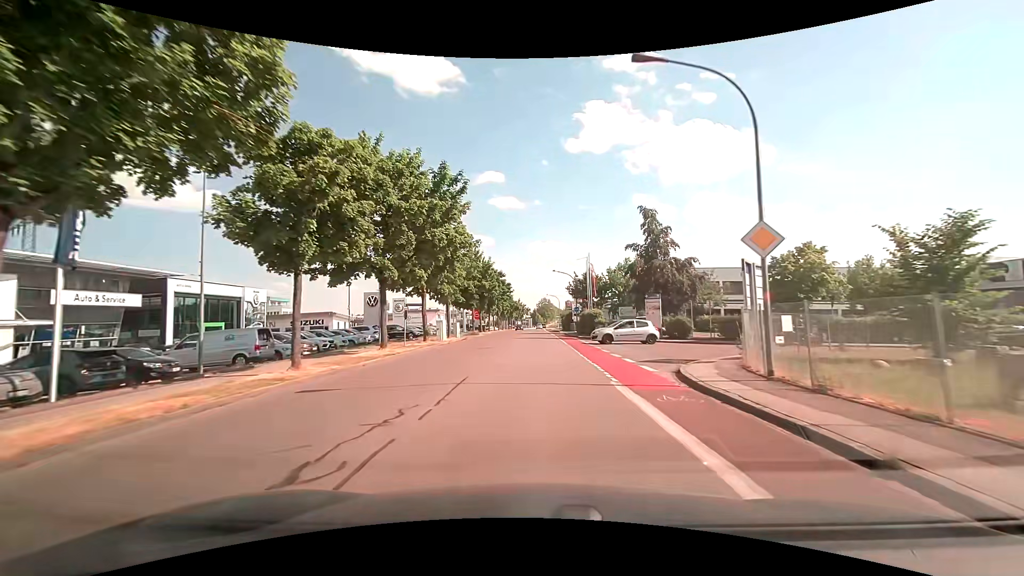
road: tertiary_link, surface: asphalt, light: Day
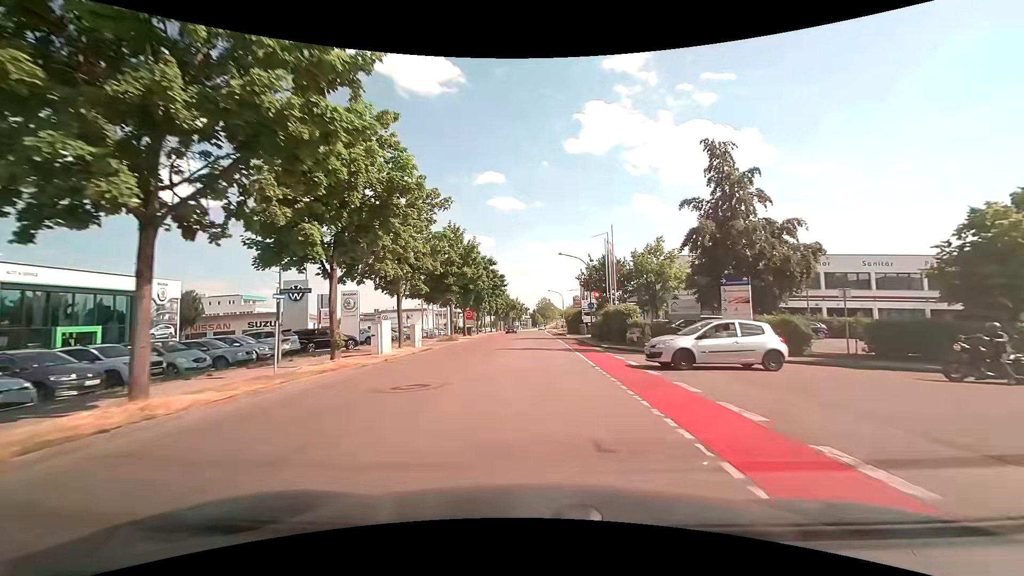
(-0.1, +15.1) m; -1°
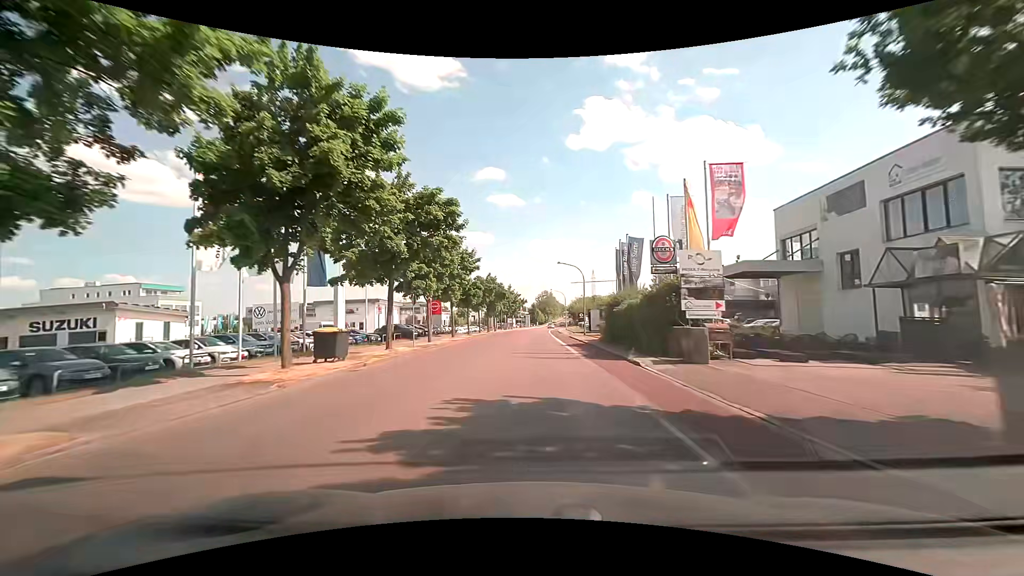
(+0.1, +38.1) m; 0°
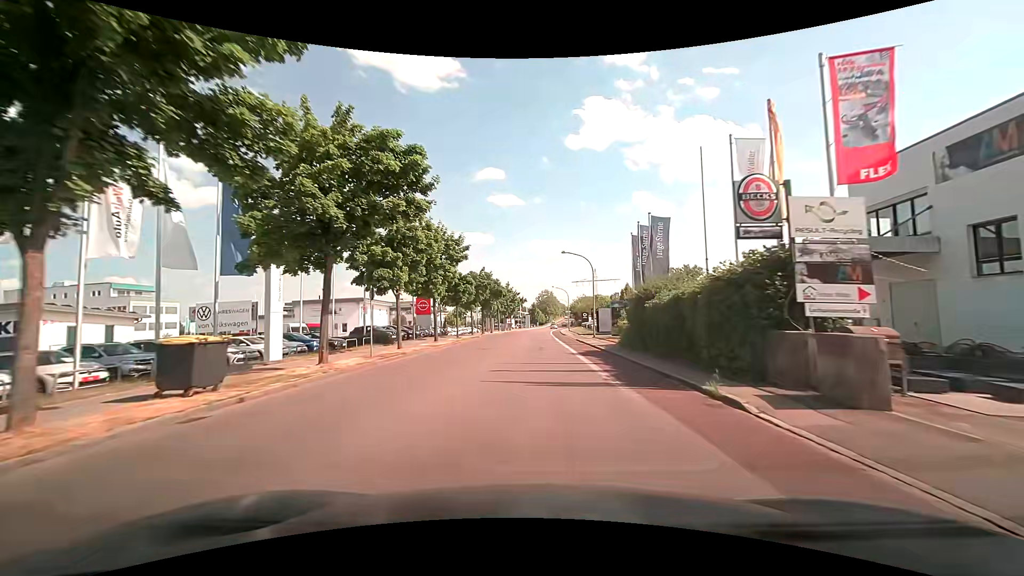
(0.0, +7.8) m; 0°
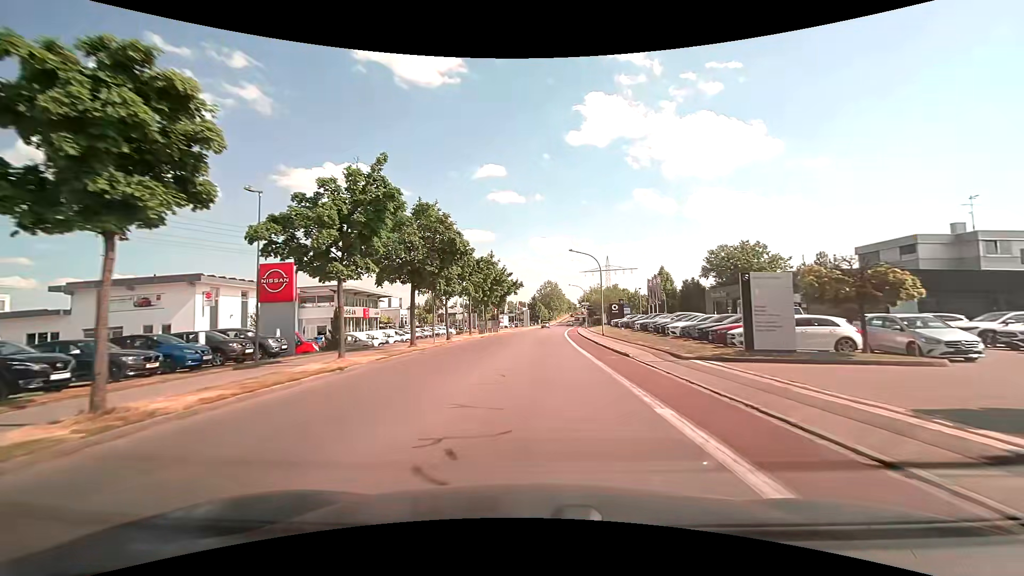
(0.0, +38.7) m; 0°
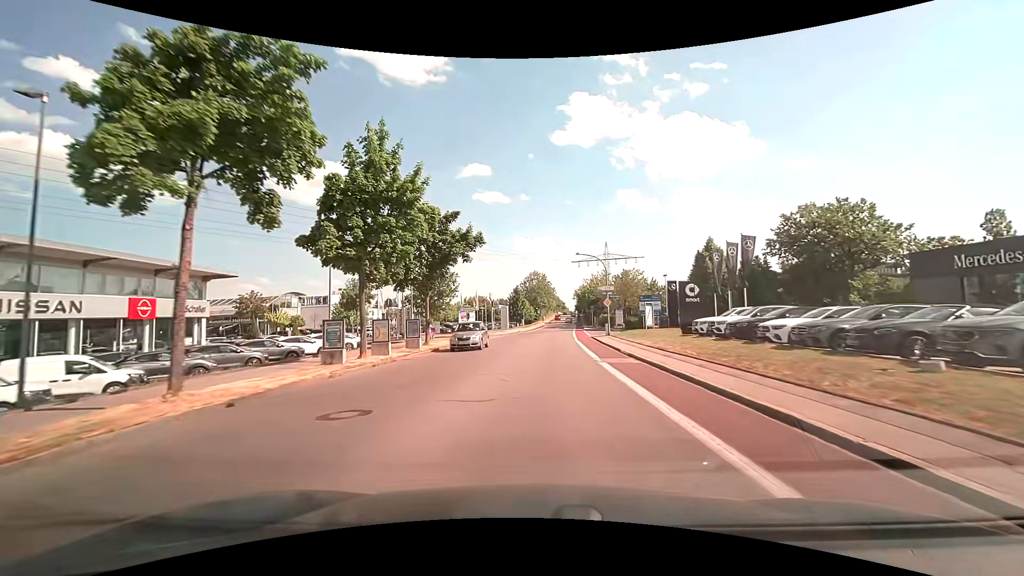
(+0.3, +38.0) m; +1°
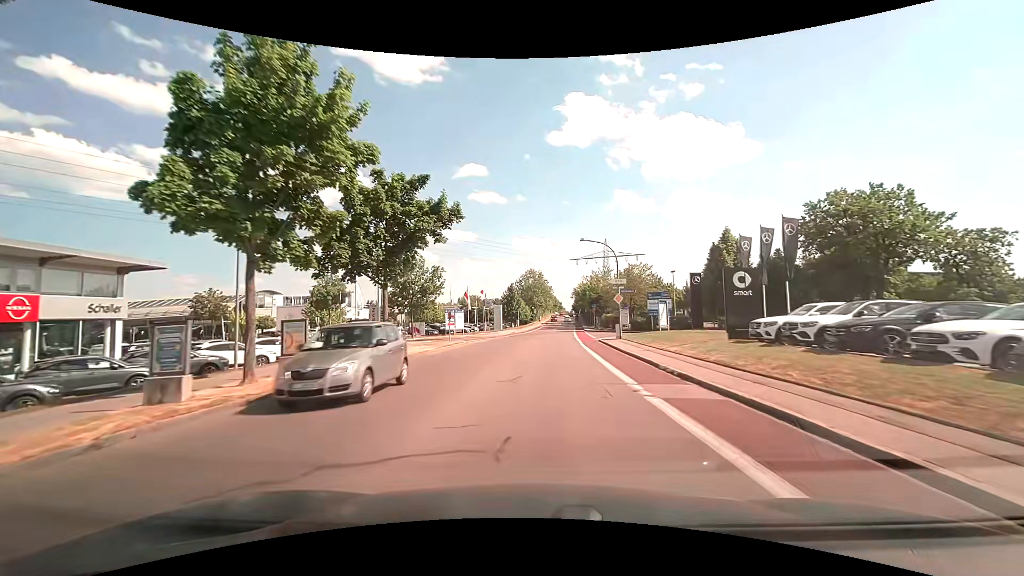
(+0.1, +7.7) m; +1°
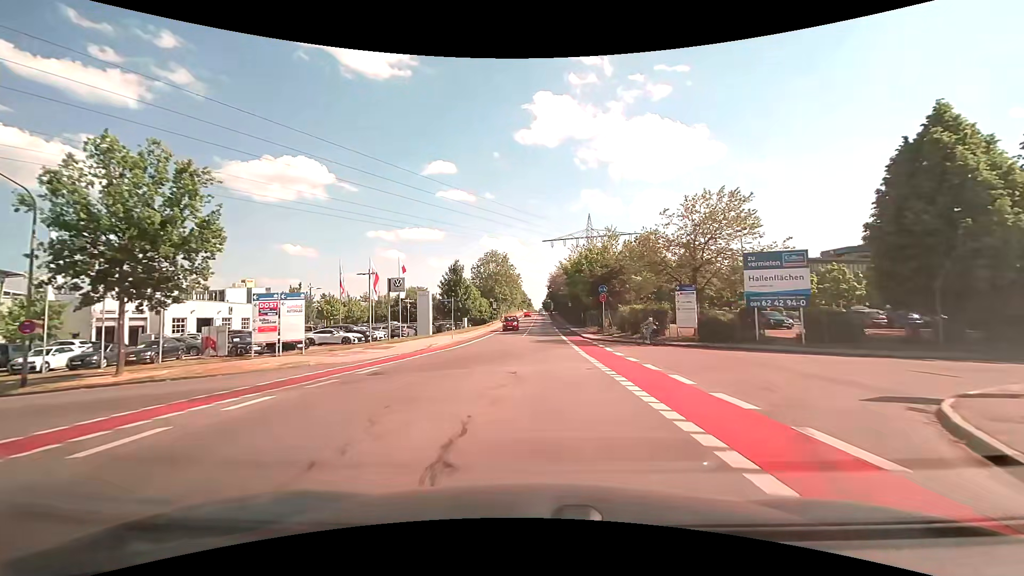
(+1.0, +38.0) m; +4°
(0, +10) (0, +20) (0, +30) (0, +40) (0, +50) (+1, +60) (+1, +70) (+1, +80) (+1, +90) (+1, +100) m
